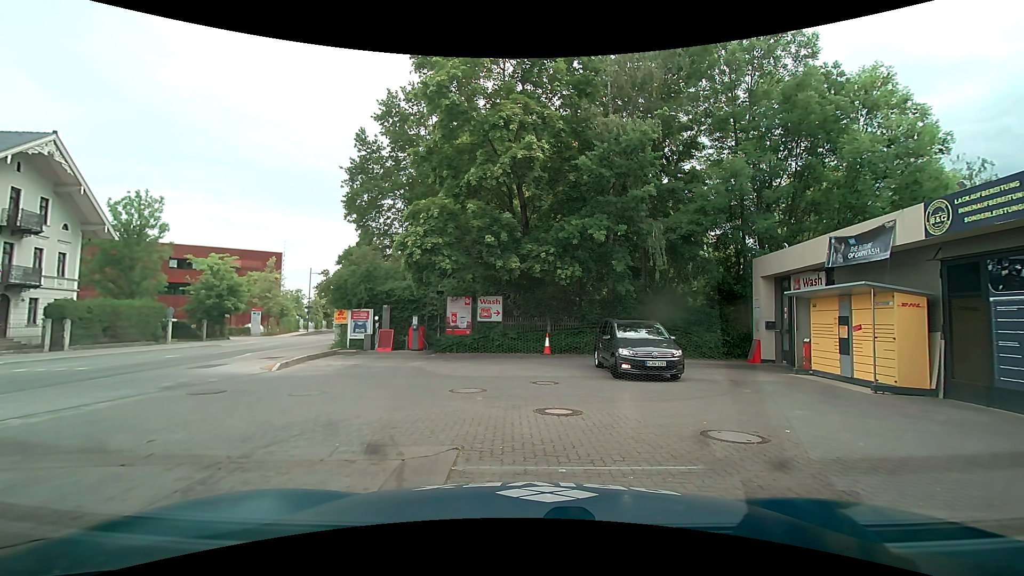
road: secondary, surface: asphalt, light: Day
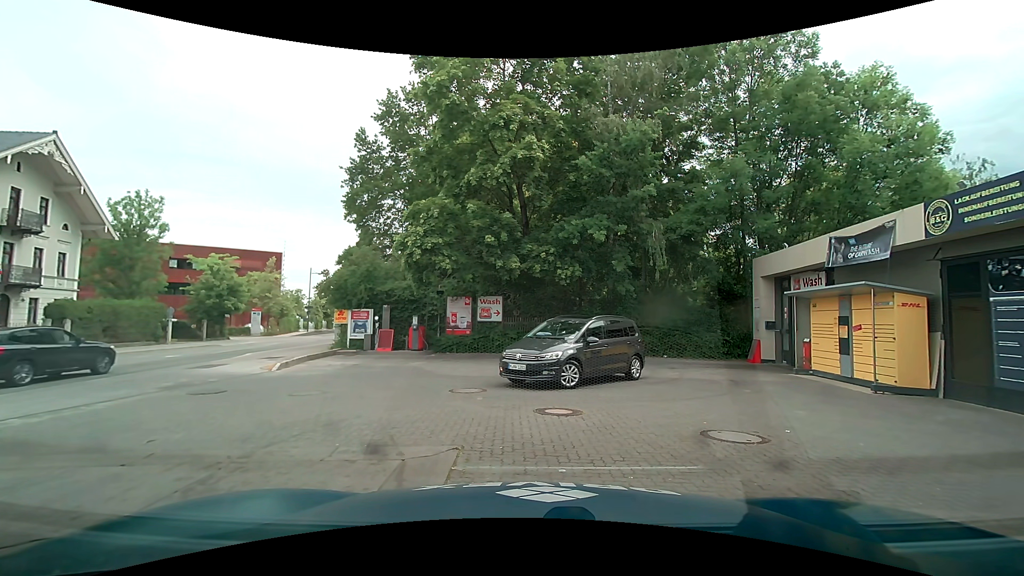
(0.0, 0.0) m; 0°
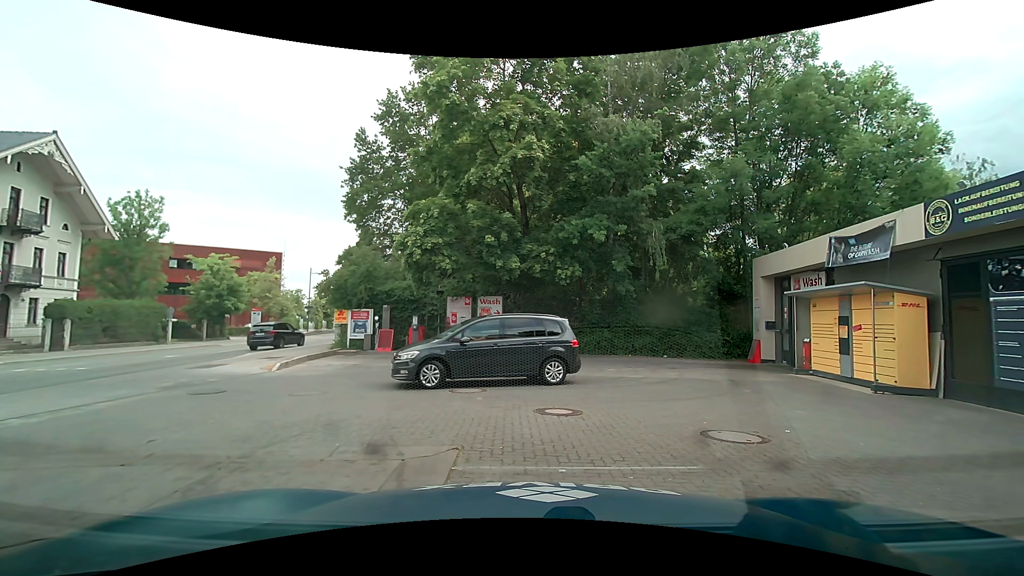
(0.0, 0.0) m; 0°
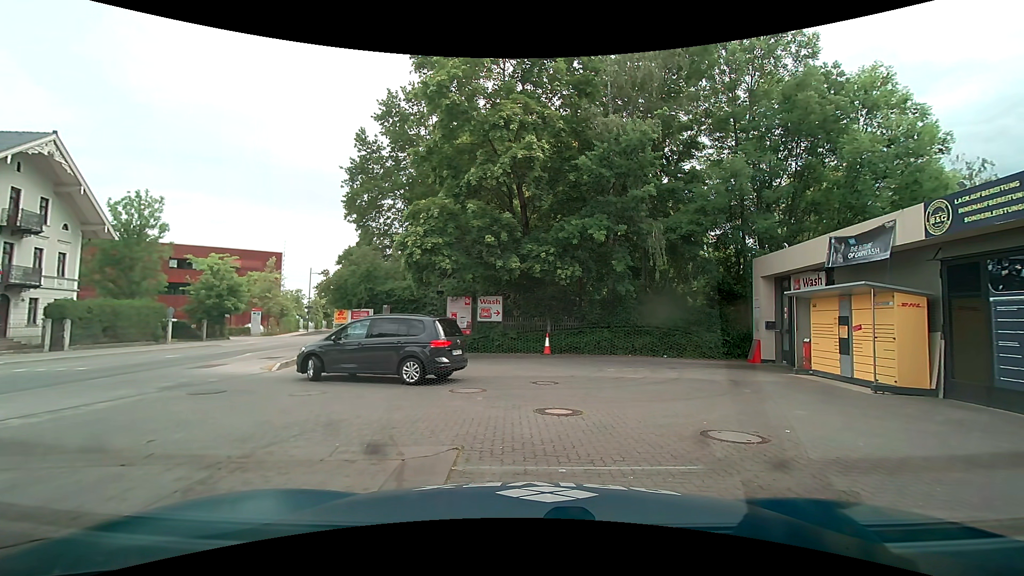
(0.0, 0.0) m; 0°
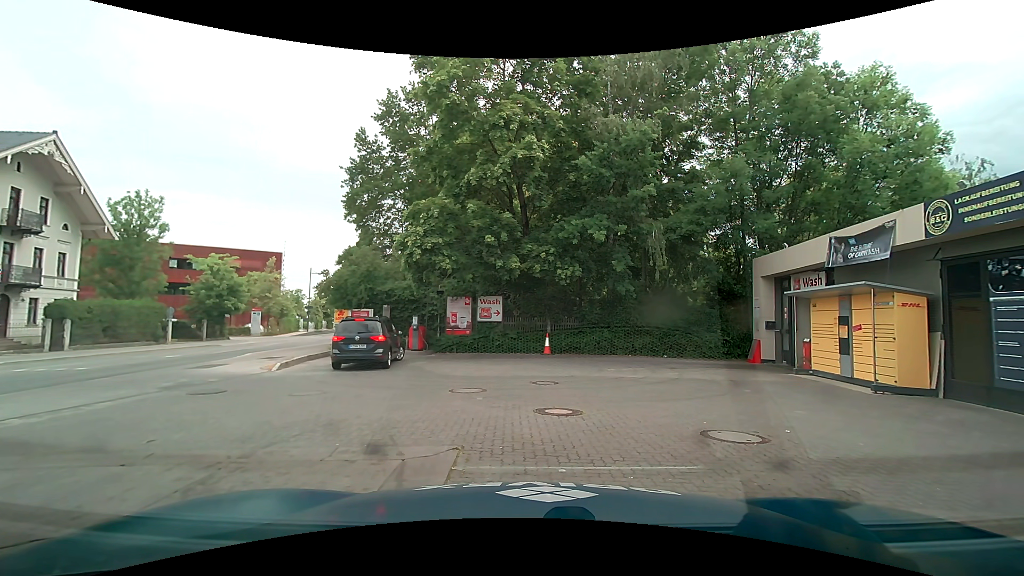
(0.0, 0.0) m; 0°
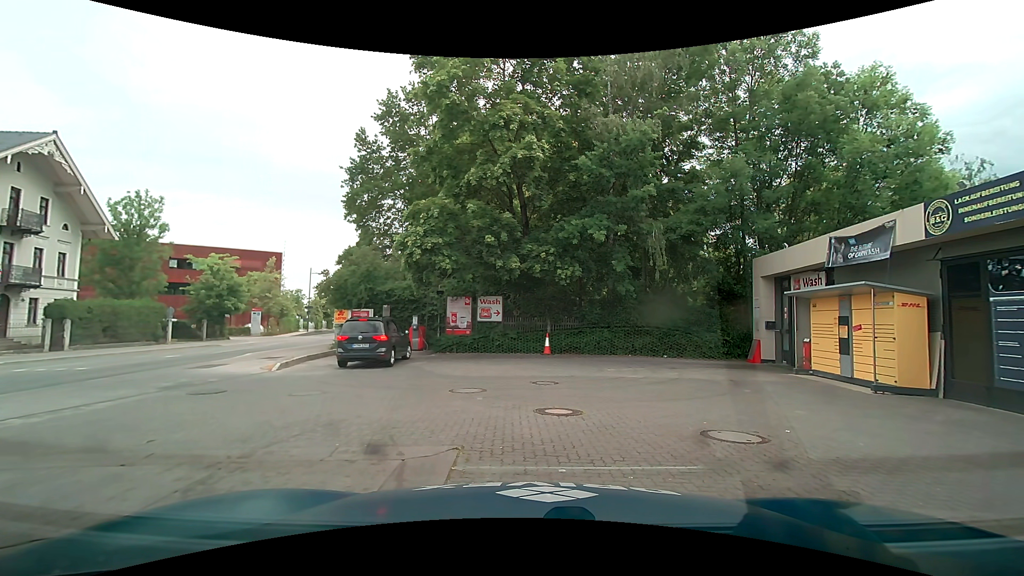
(0.0, 0.0) m; 0°
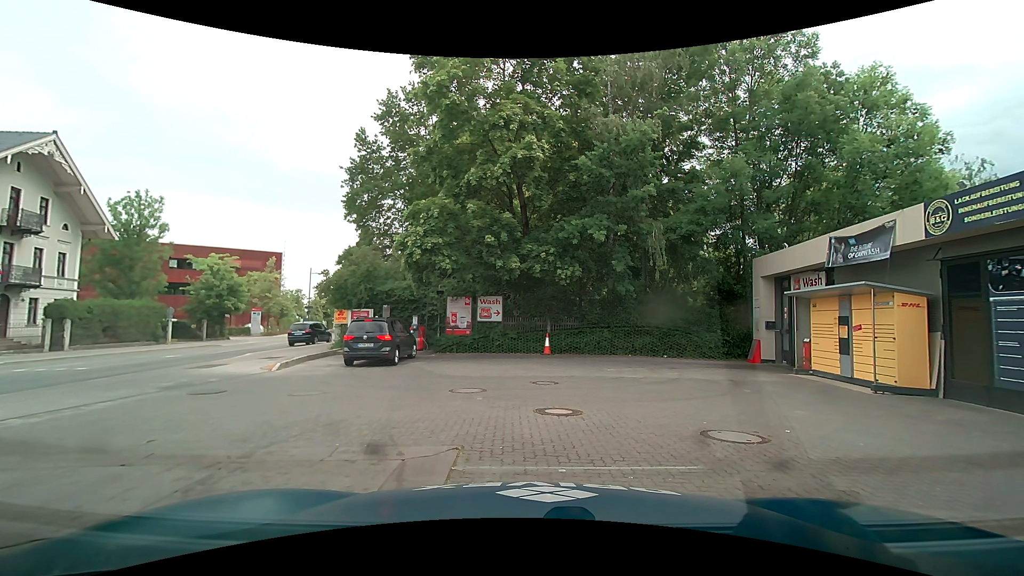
(0.0, 0.0) m; 0°
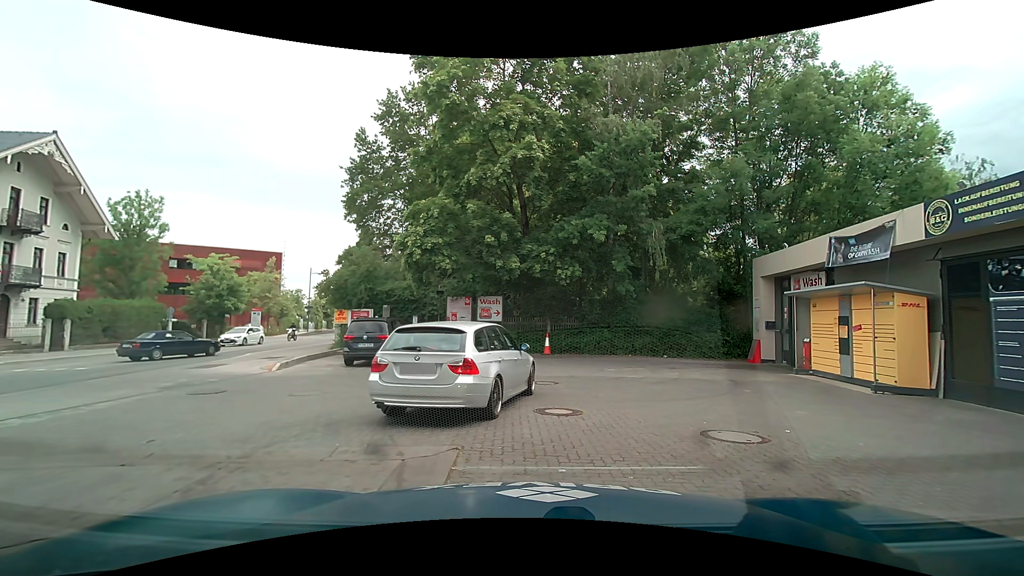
(0.0, 0.0) m; 0°
